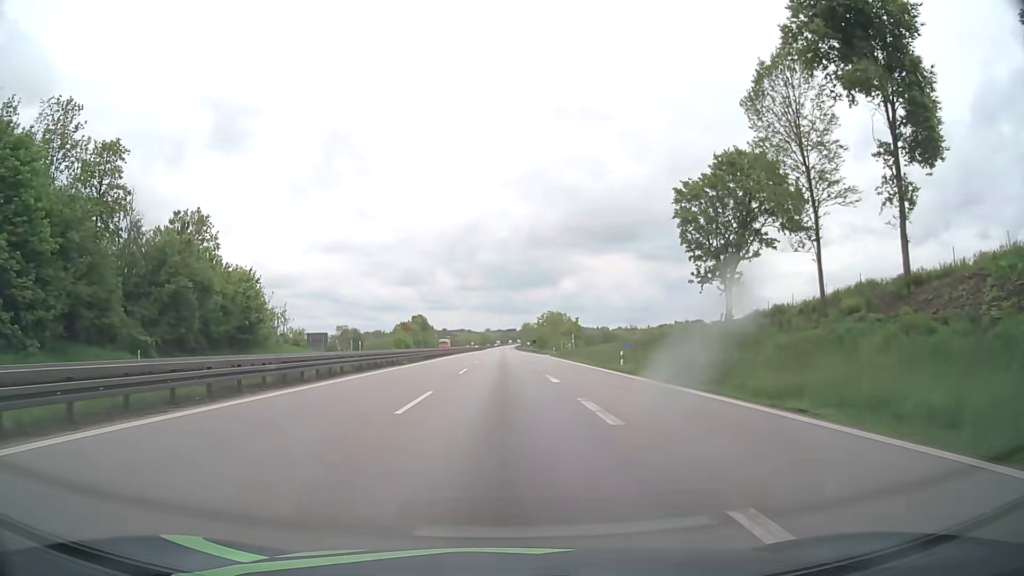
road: motorway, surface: asphalt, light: Day
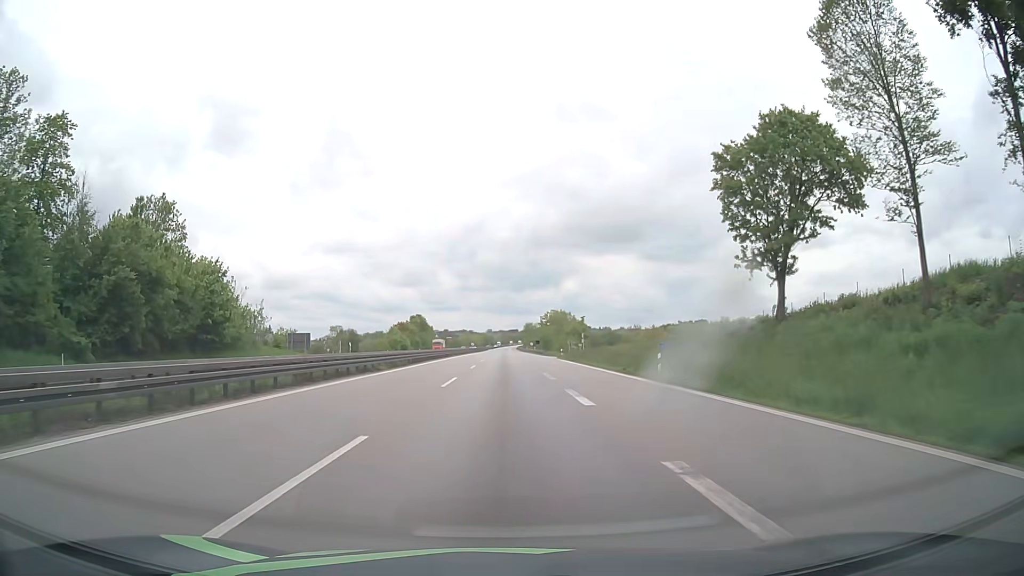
(0.0, +9.1) m; 0°
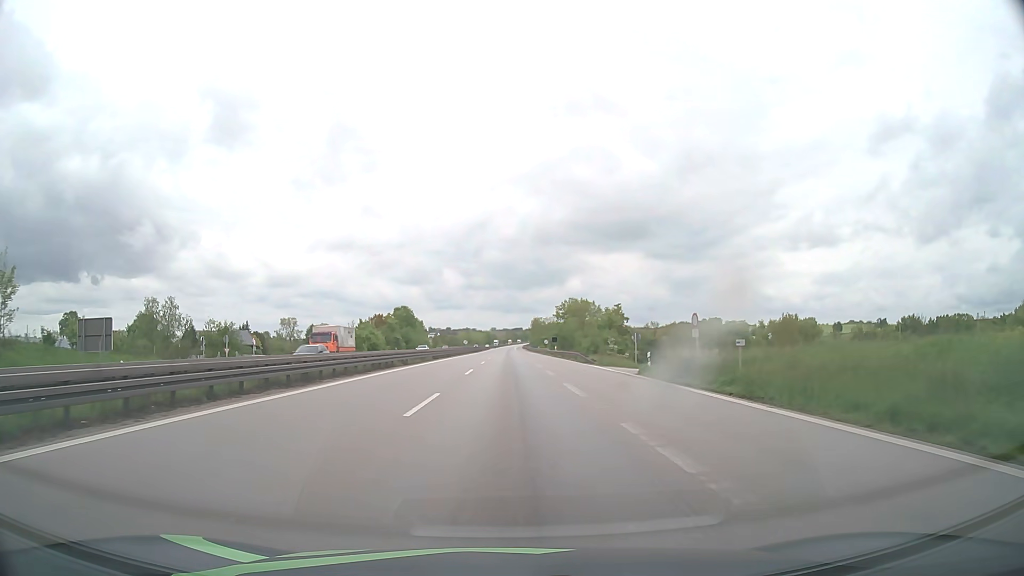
(-0.1, +45.6) m; 0°
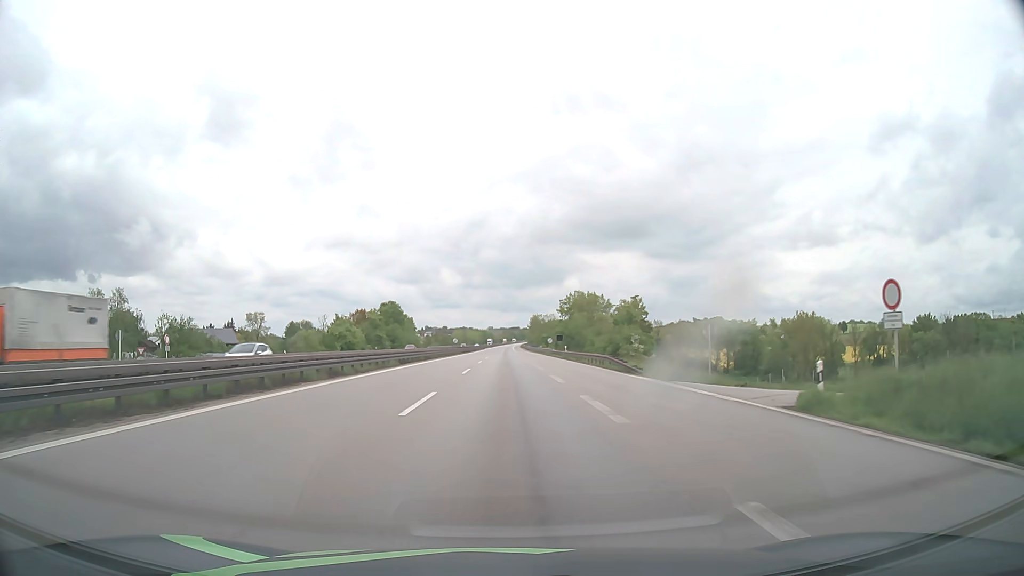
(0.0, +18.3) m; 0°
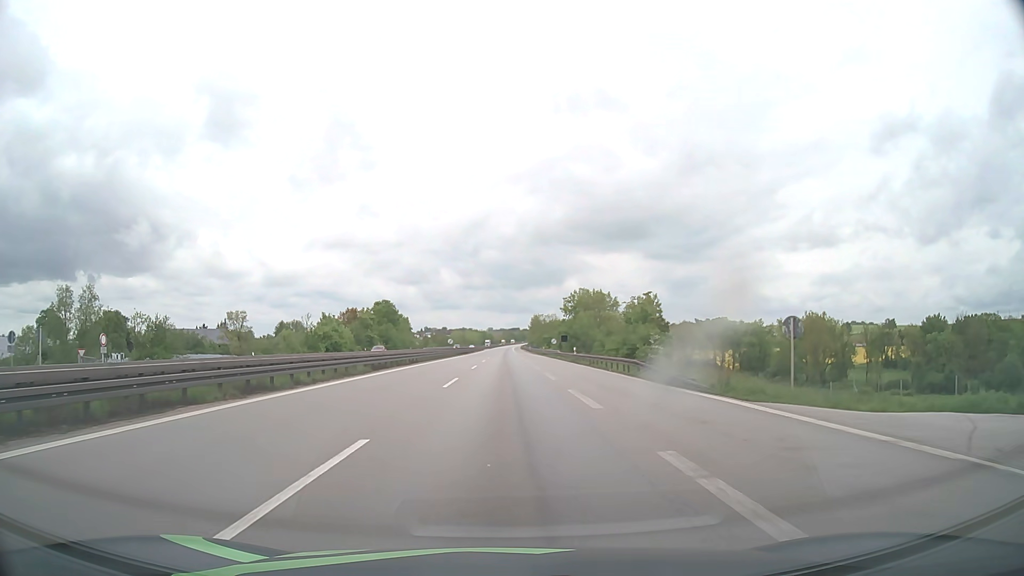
(0.0, +9.1) m; 0°
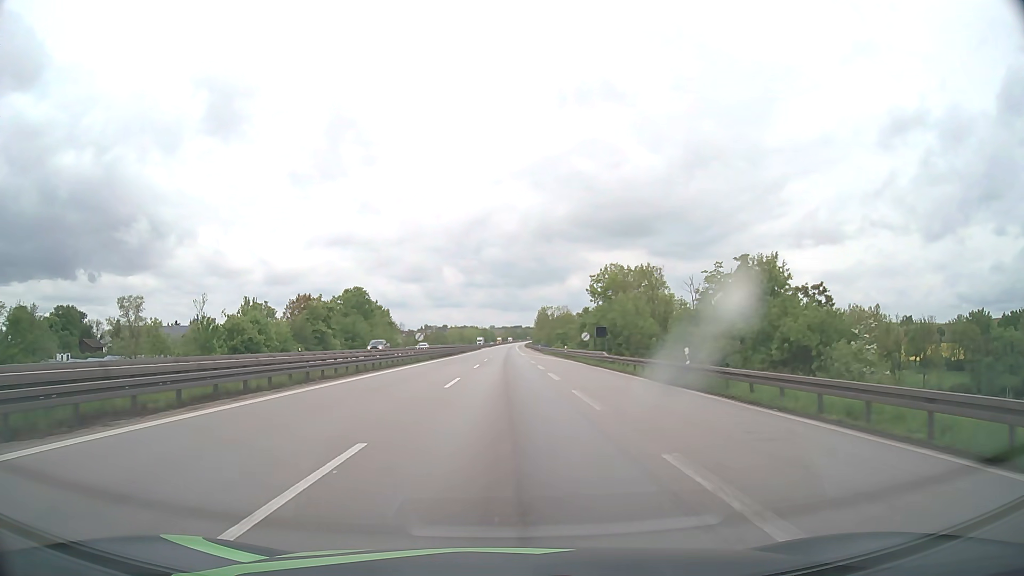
(-0.1, +36.7) m; 0°
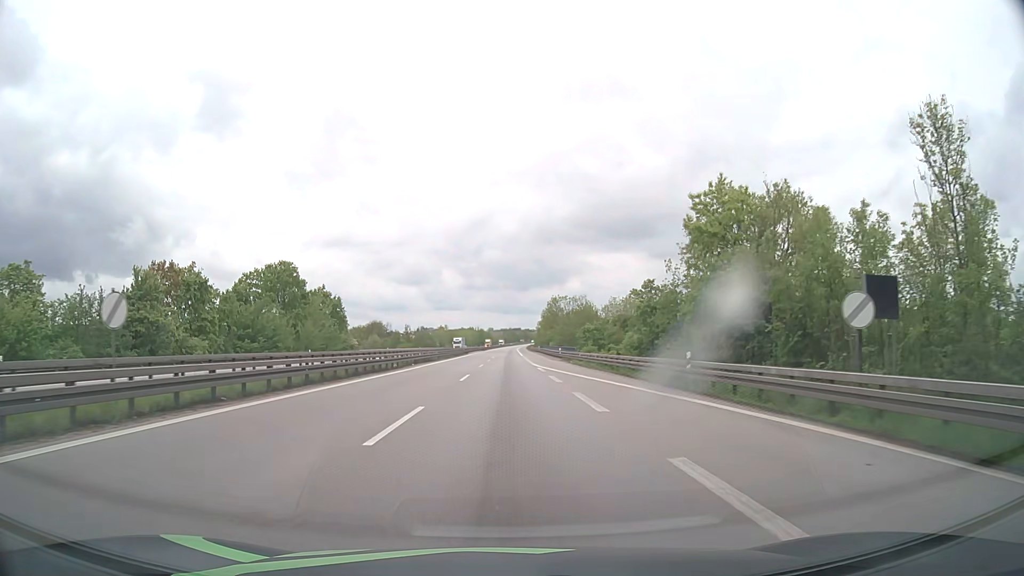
(+0.1, +48.8) m; 0°
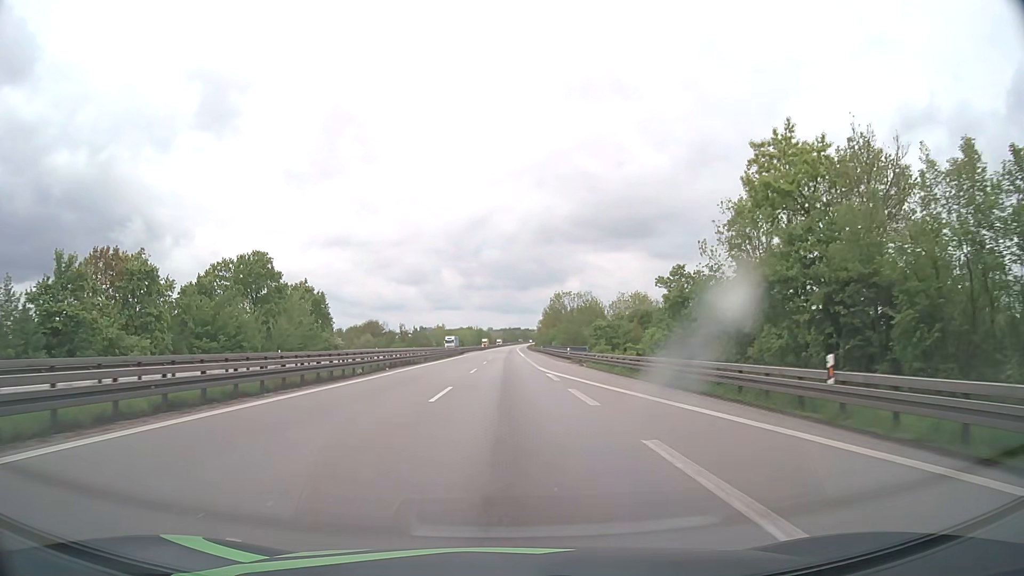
(0.0, +10.7) m; 0°
(0, +10) (0, +20) (0, +30) (0, +40) (0, +50) (0, +60) (0, +70) (0, +80) (0, +90) (0, +100) m
